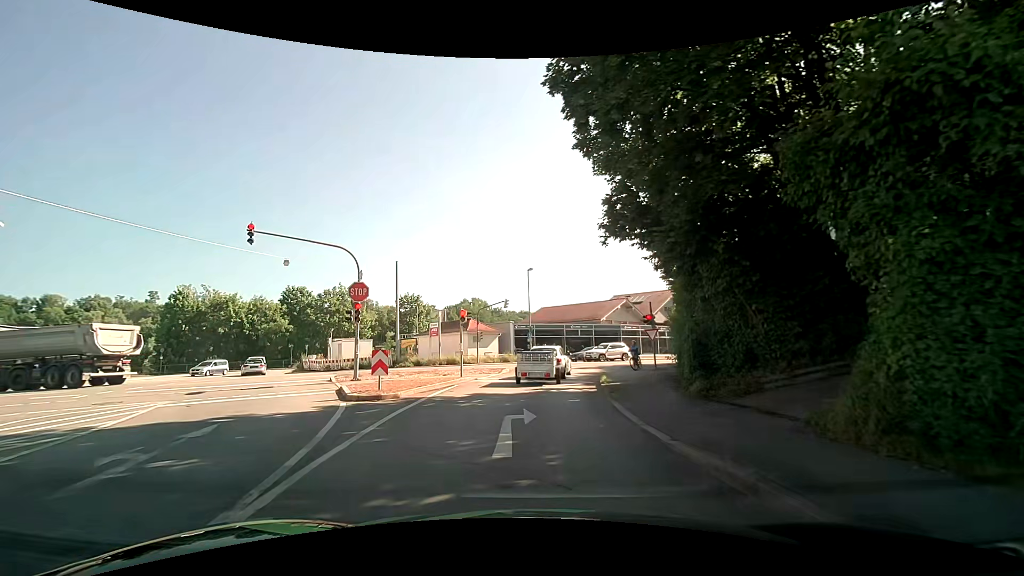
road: tertiary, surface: asphalt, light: Day
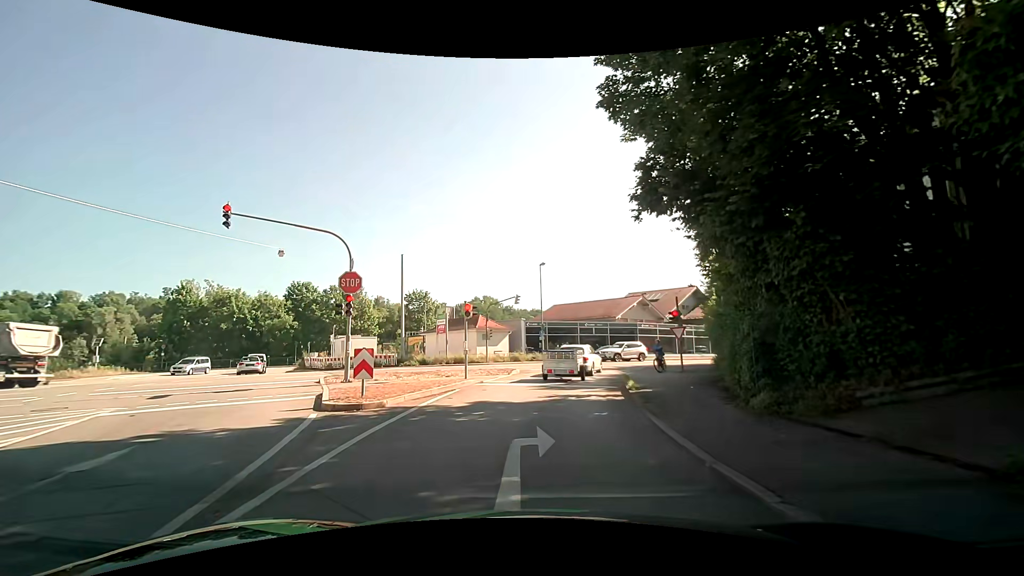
(0.0, +2.6) m; -1°
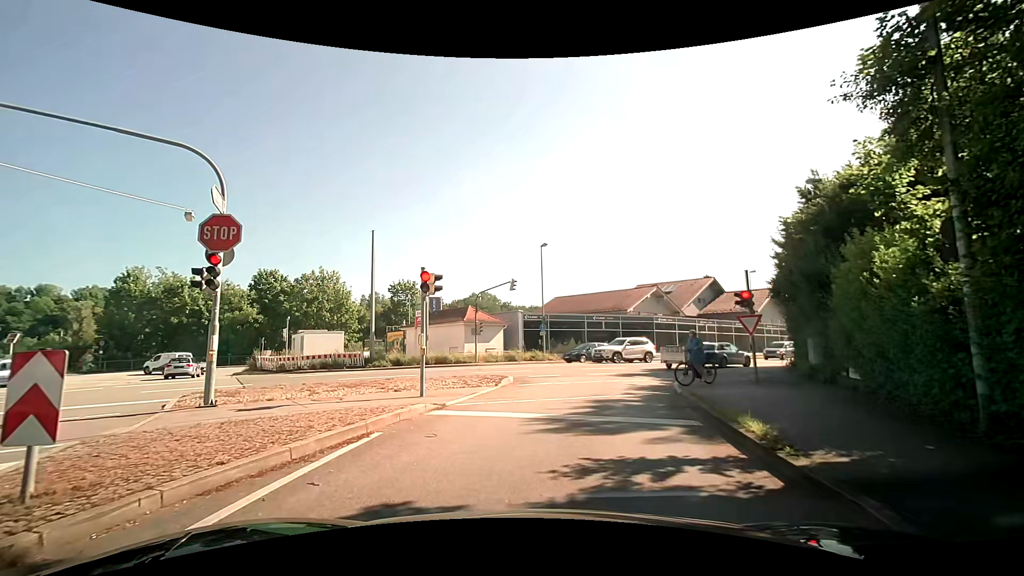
(0.0, +8.2) m; 0°
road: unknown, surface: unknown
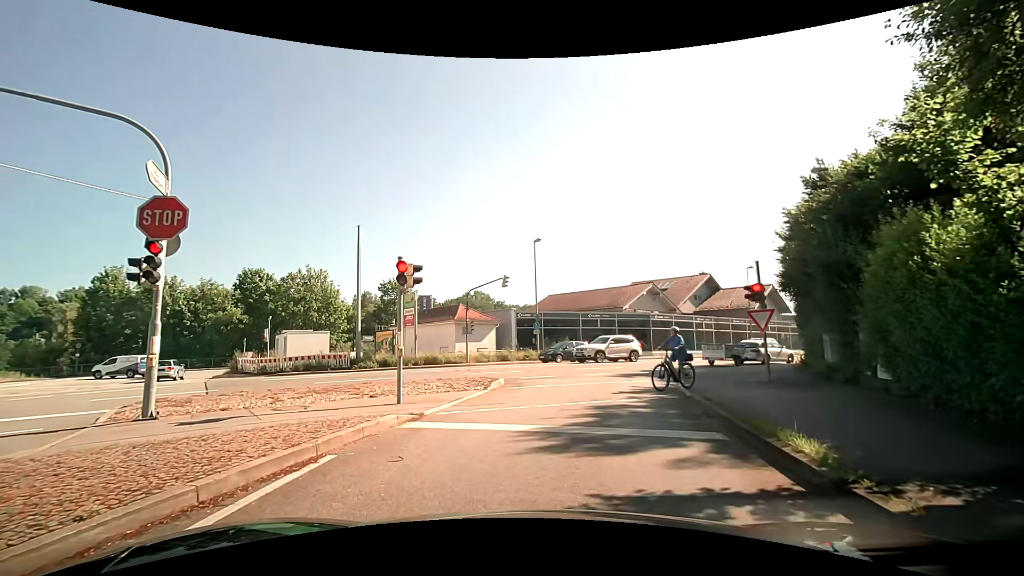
(0.0, +1.4) m; +2°
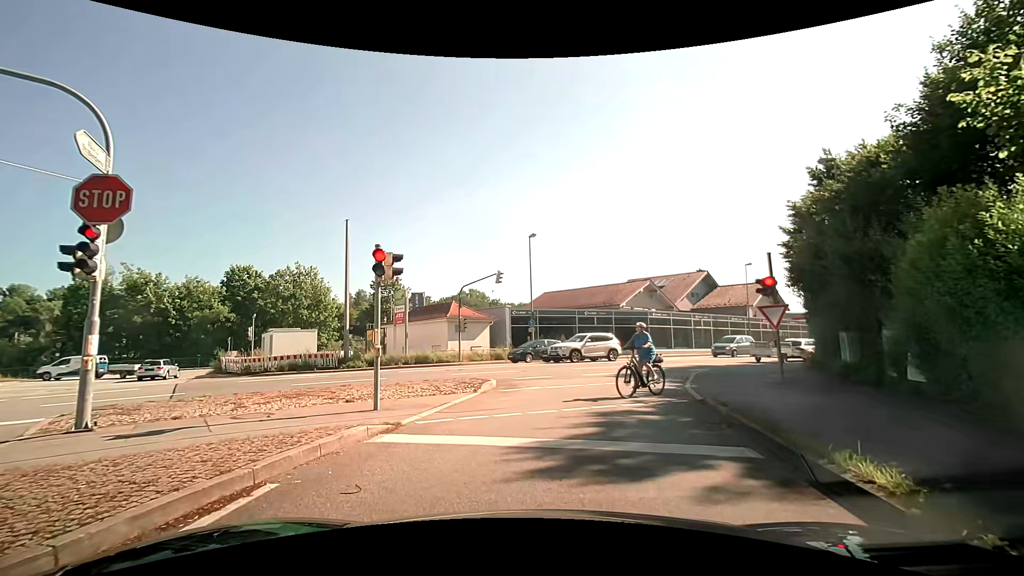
(0.0, +1.2) m; +2°
